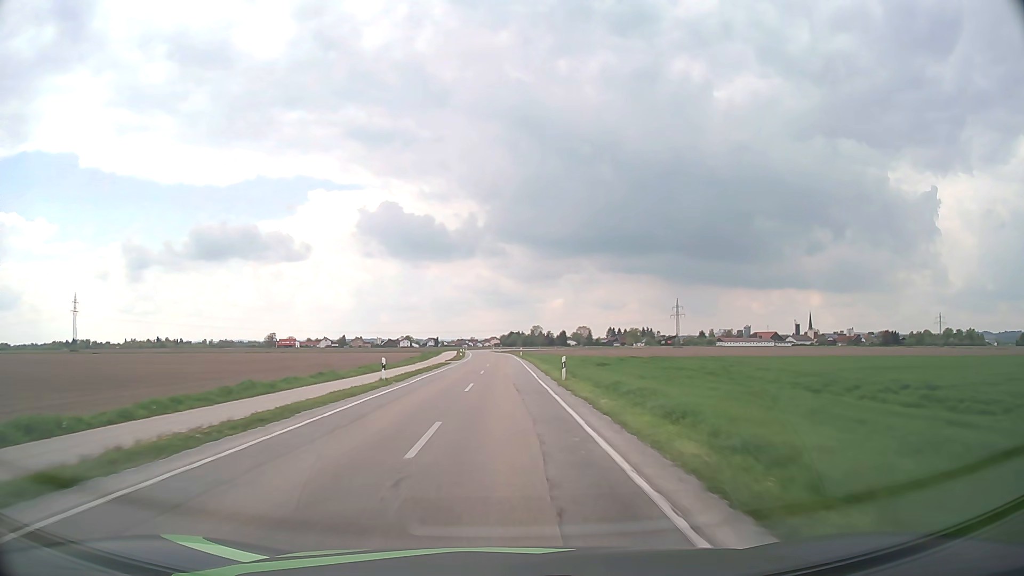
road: tertiary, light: Day
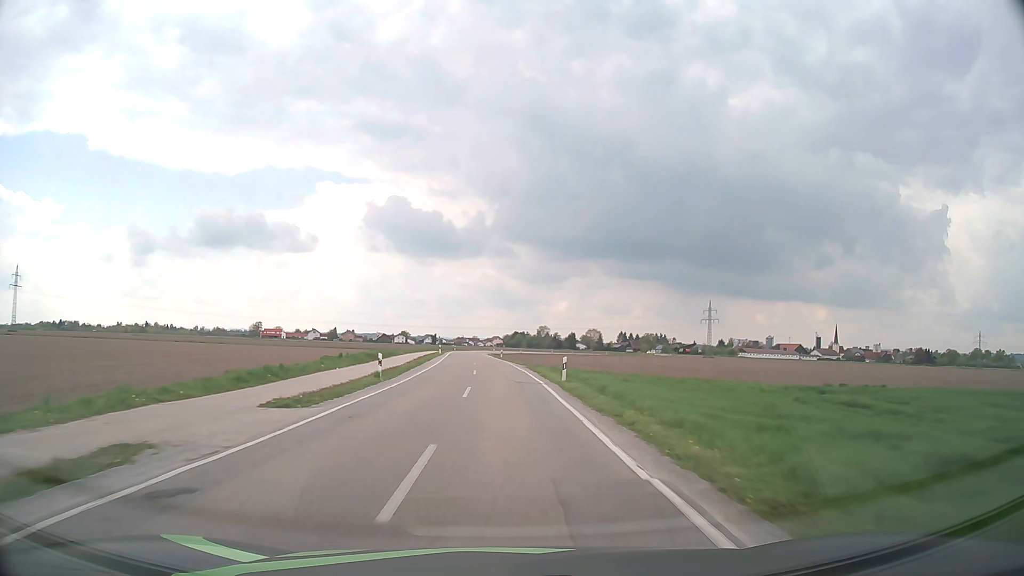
(-0.3, +50.8) m; 0°
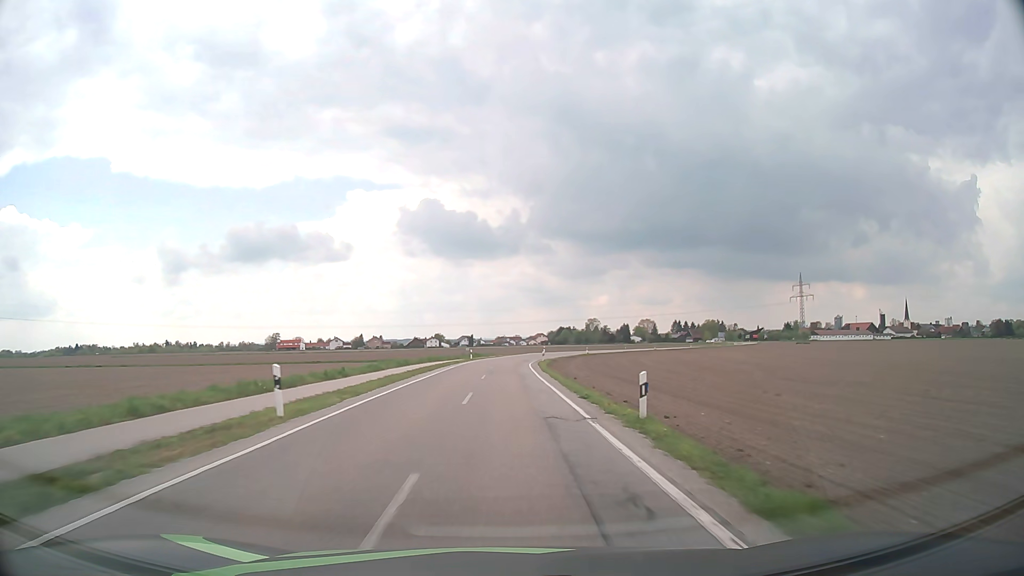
(-2.0, +61.9) m; -4°
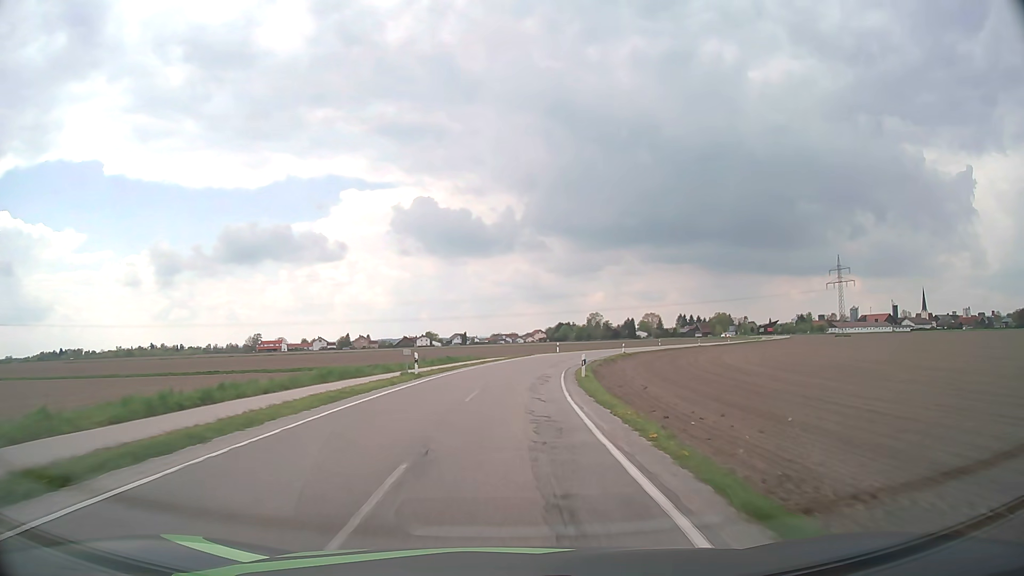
(+0.2, +35.6) m; 0°
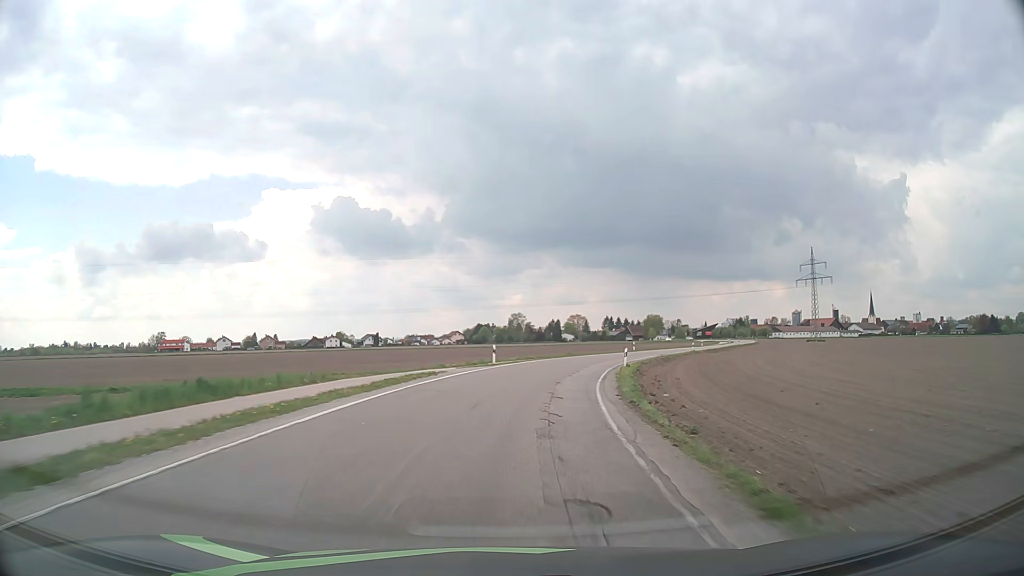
(+1.4, +34.3) m; +6°
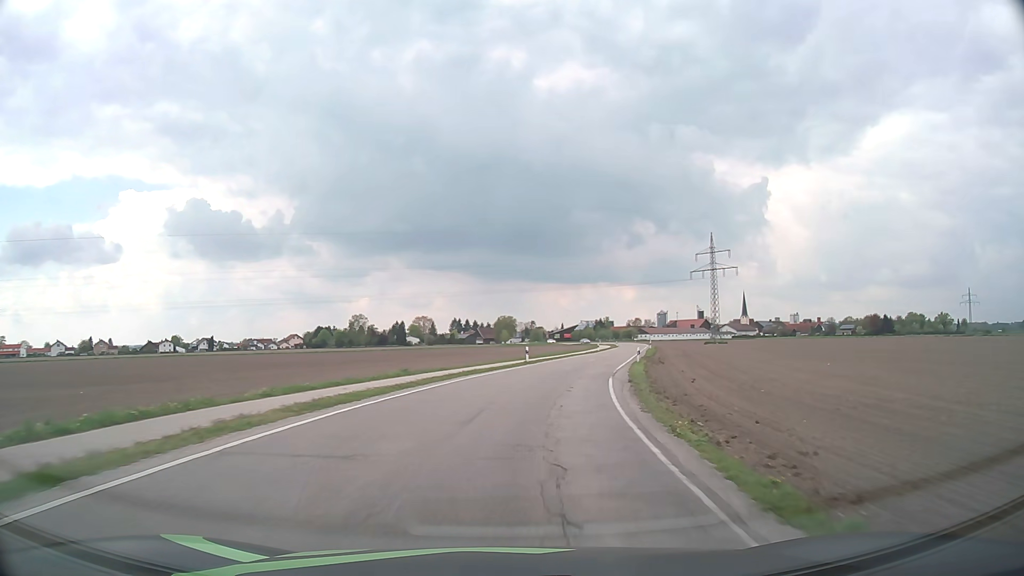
(+3.4, +33.5) m; +13°
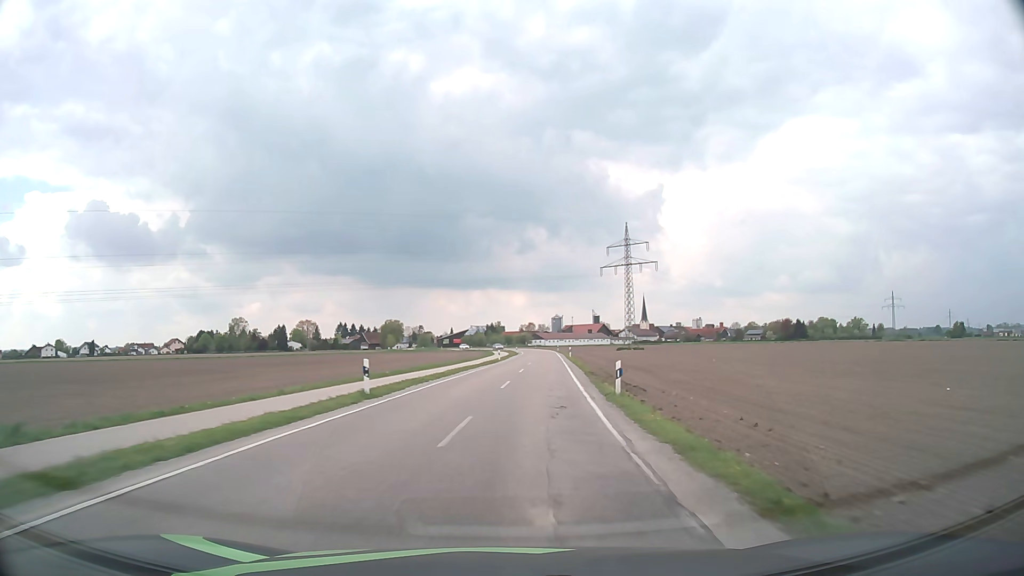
(+2.0, +22.1) m; +9°
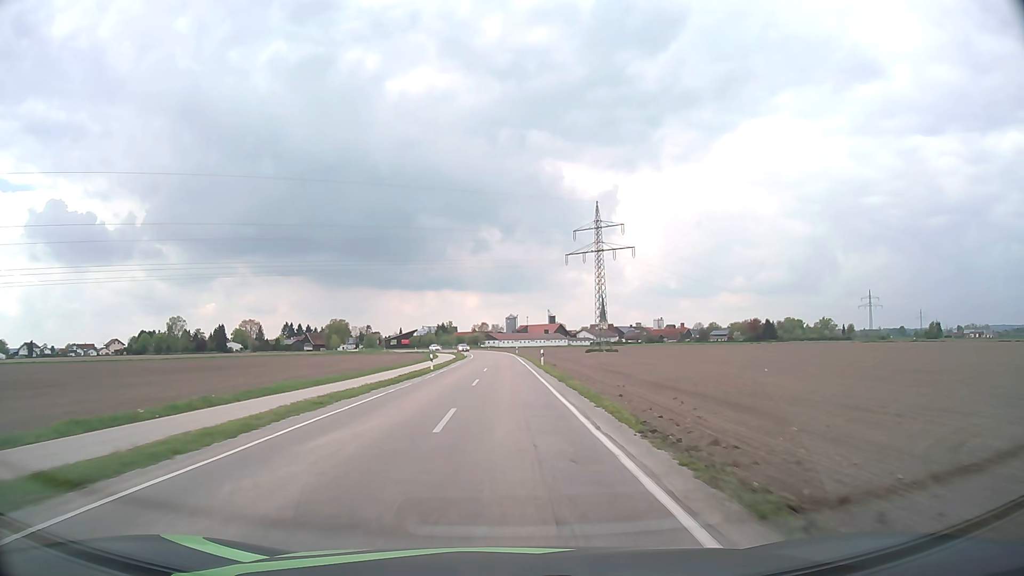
(+1.2, +22.4) m; +5°
(0, +10) (0, +20) (0, +30) (0, +40) (0, +50) (0, +60) (0, +70) (0, +80) (-1, +90) (-1, +100) m
